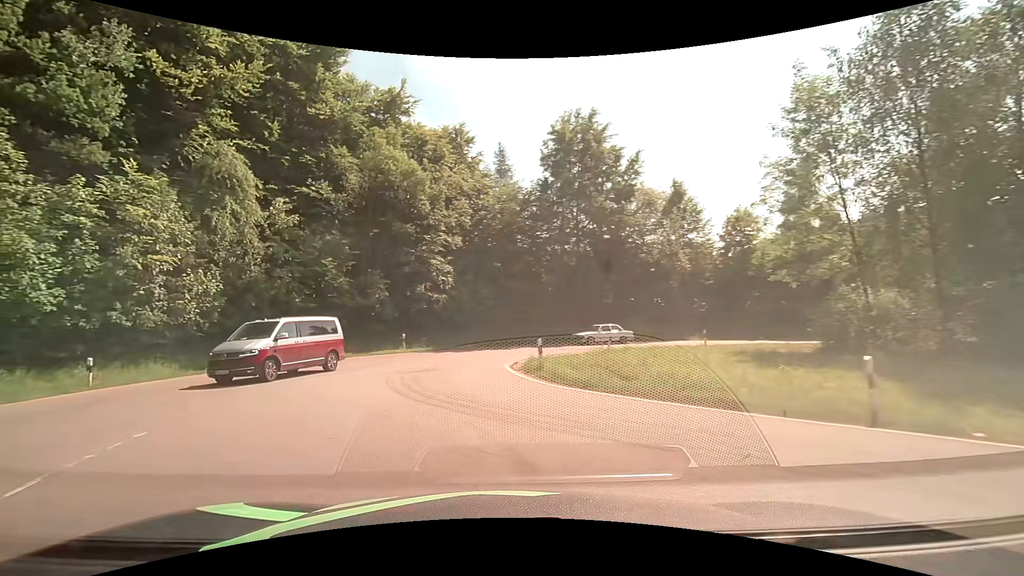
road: tertiary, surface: asphalt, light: Day
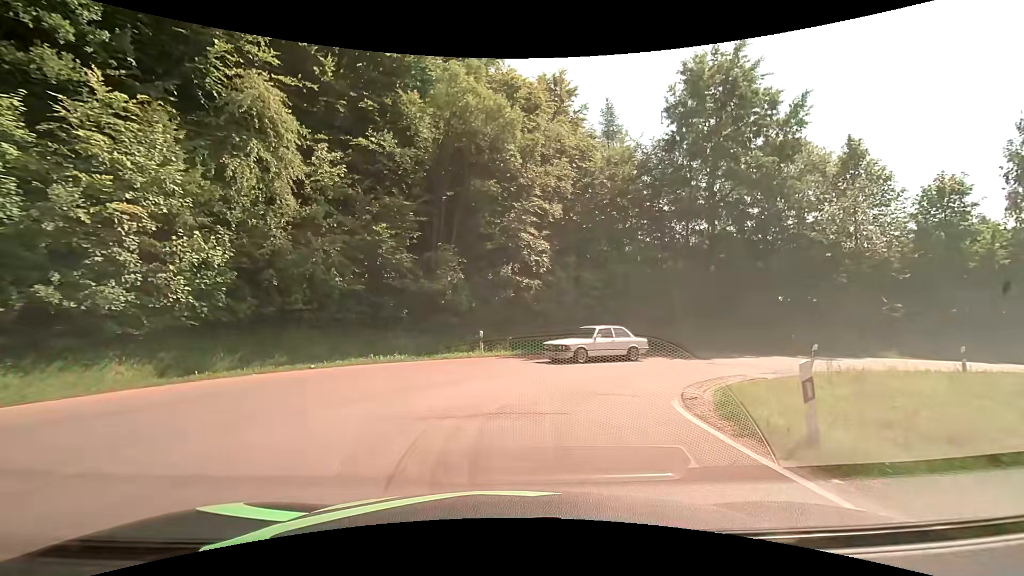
(-1.2, +9.3) m; -11°
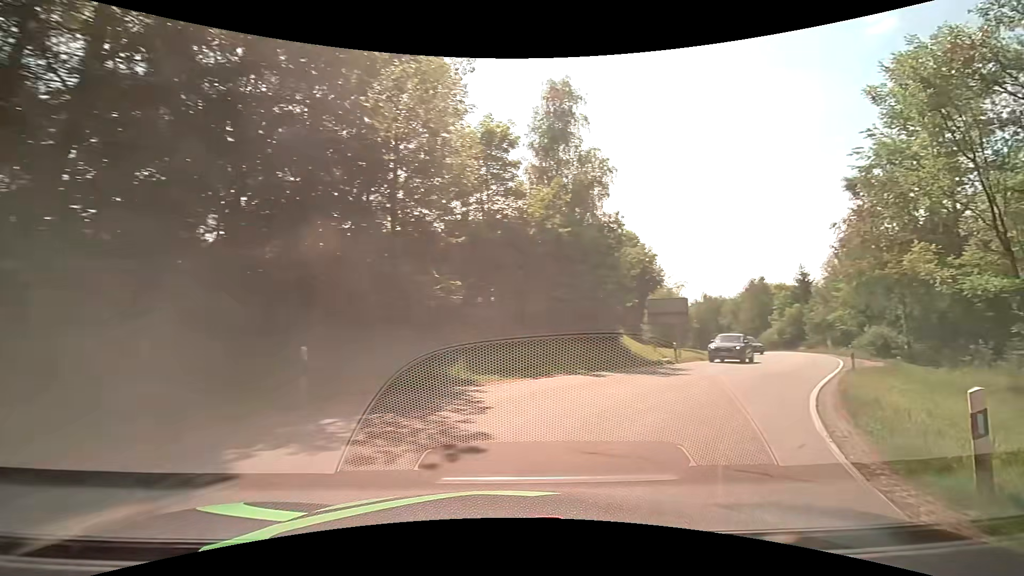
(+8.3, +20.0) m; +57°
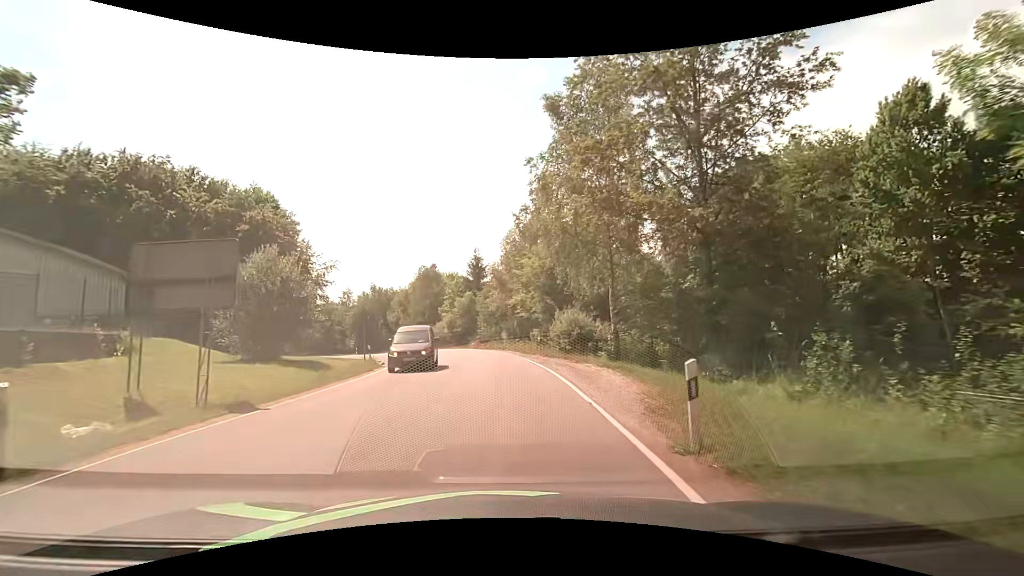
(+9.8, +19.4) m; +37°
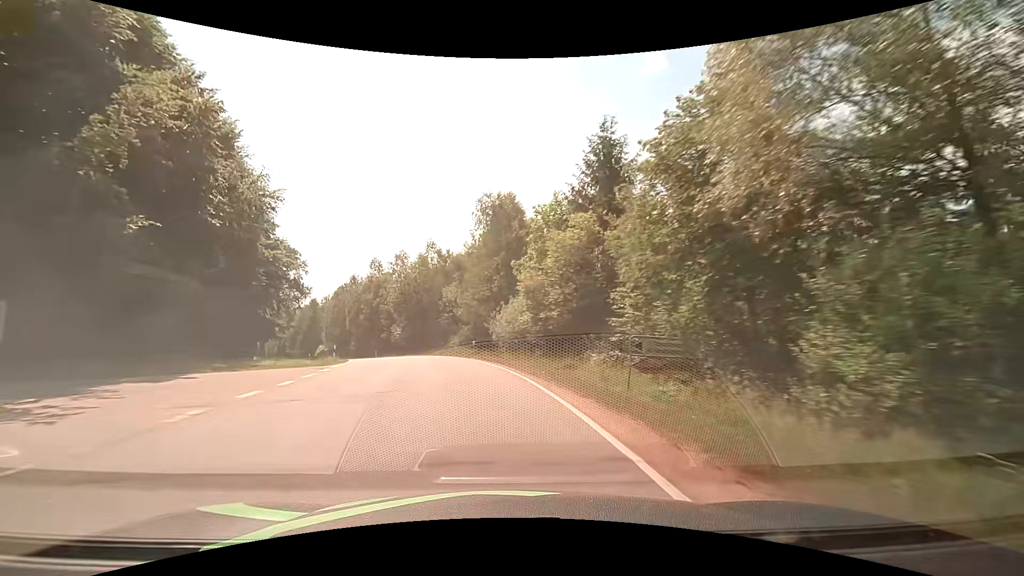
(-2.9, +40.3) m; -12°
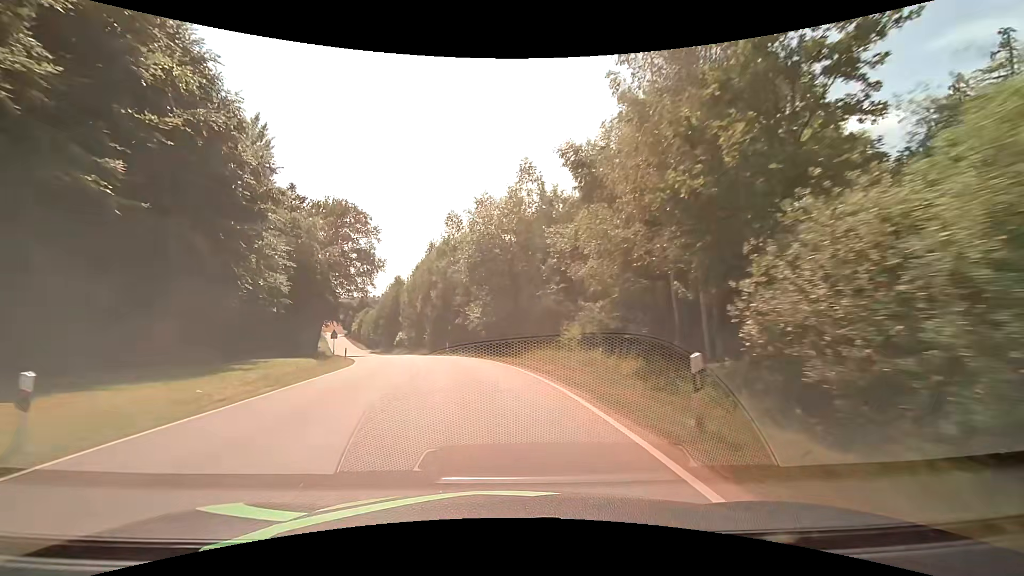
(-2.8, +25.6) m; -12°
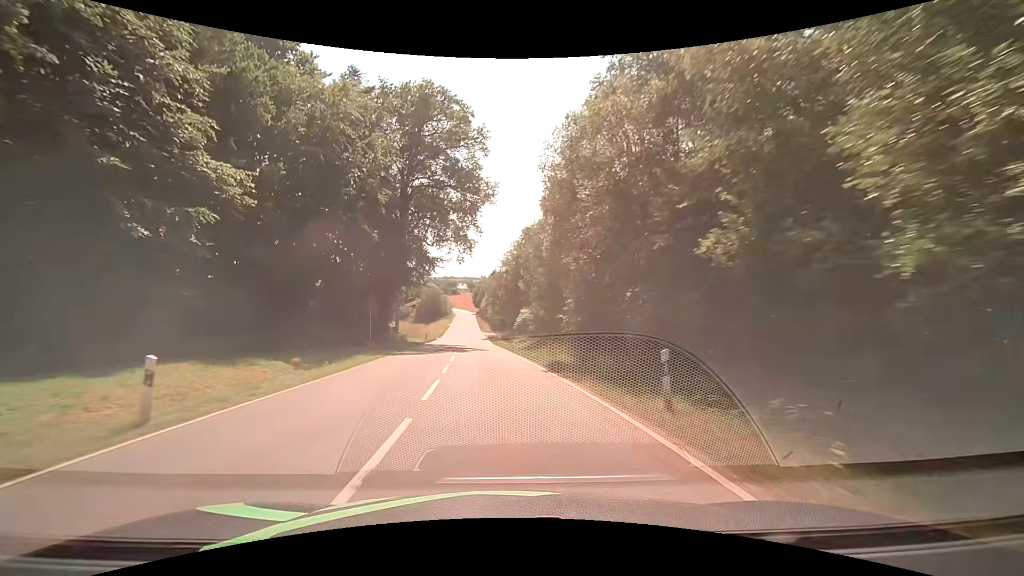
(-5.3, +34.6) m; -17°
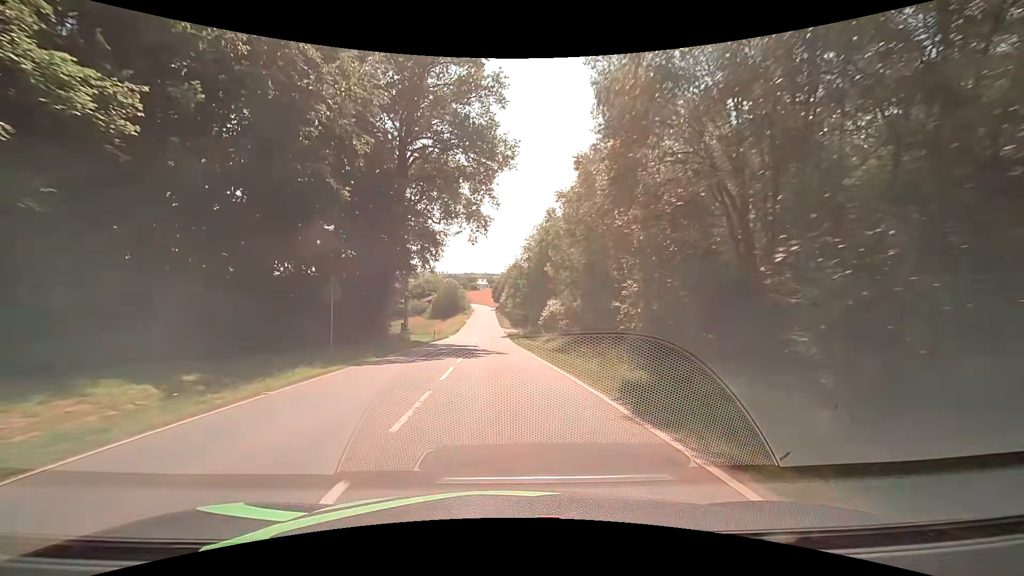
(-0.2, +9.3) m; -2°
(0, +10) (-1, +20) (-1, +30) (-1, +40) (-2, +50) (-3, +60) (-3, +70) (-4, +80) (-4, +90) (-5, +100) m
